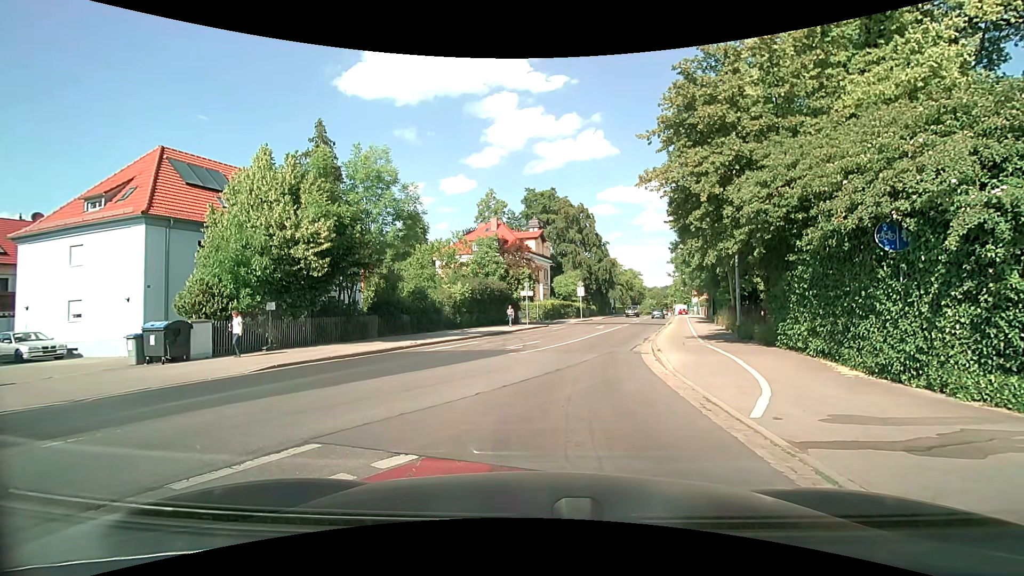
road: secondary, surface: asphalt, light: Day
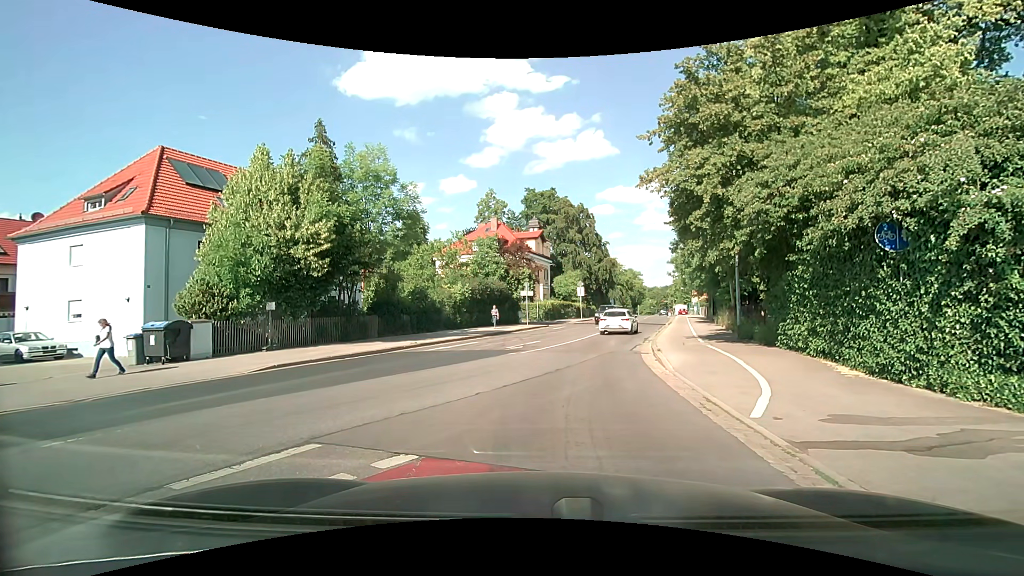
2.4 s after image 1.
(0.0, 0.0) m; 0°
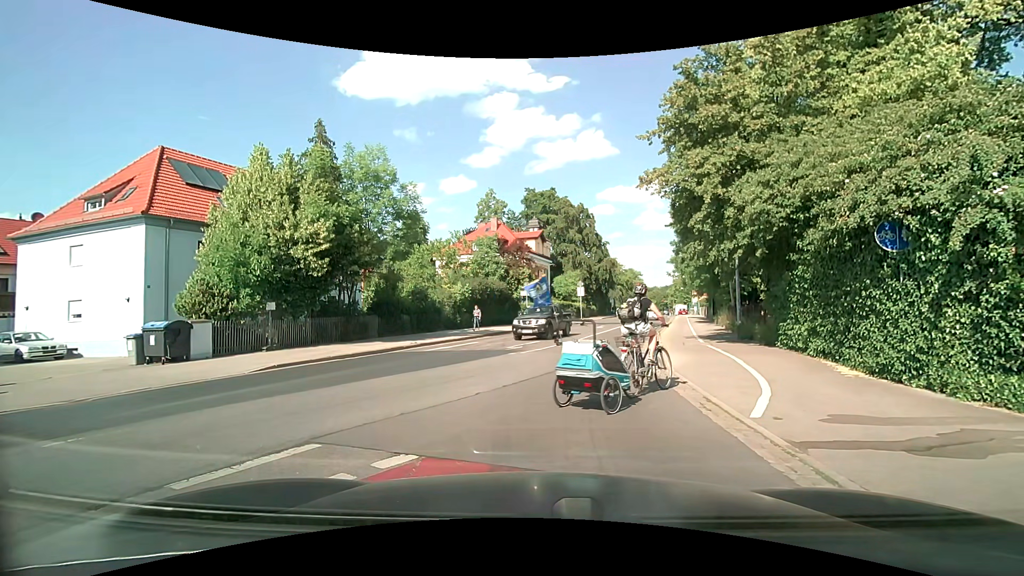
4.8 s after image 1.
(0.0, 0.0) m; 0°
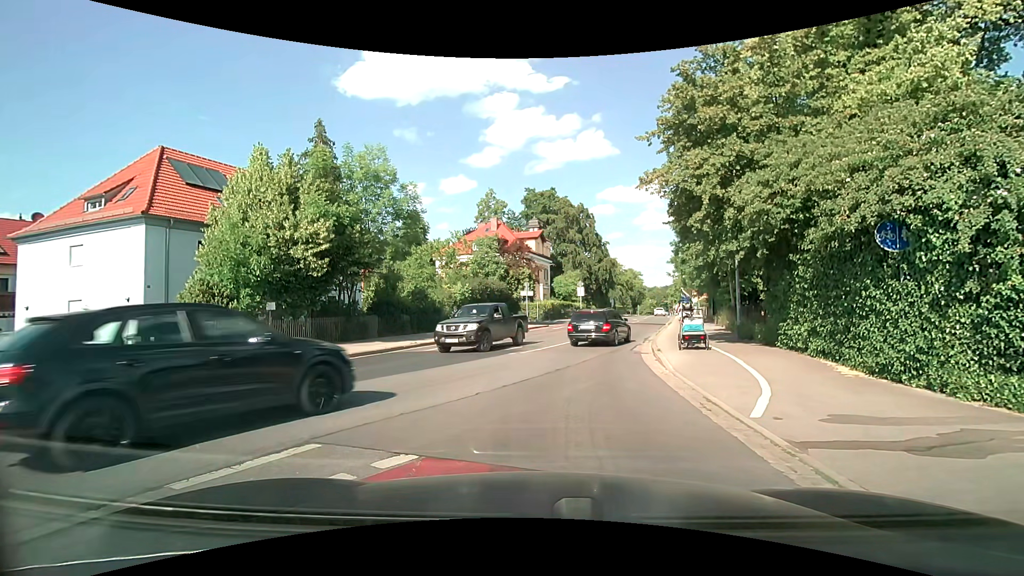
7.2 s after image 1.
(0.0, 0.0) m; 0°
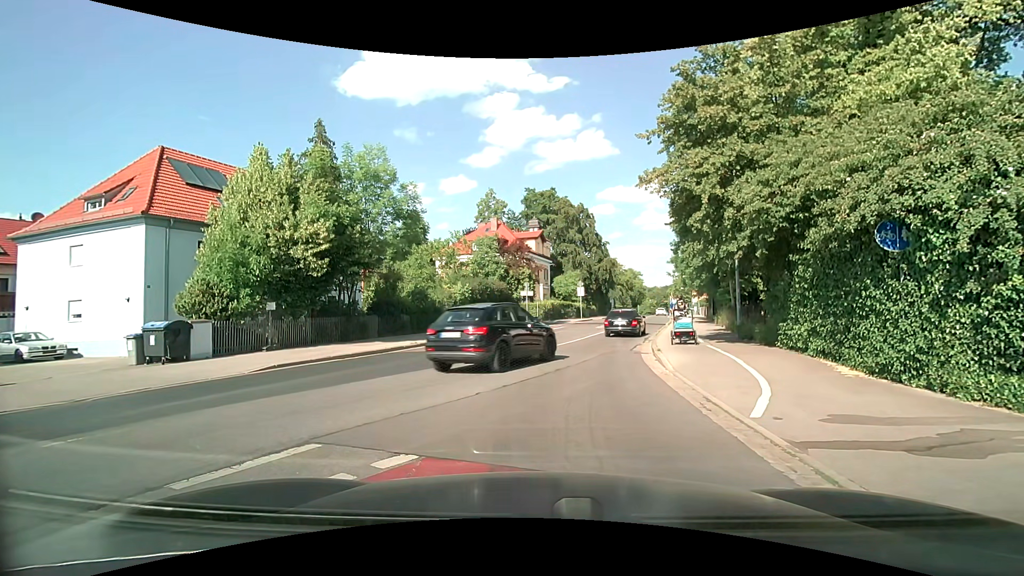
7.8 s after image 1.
(0.0, 0.0) m; 0°
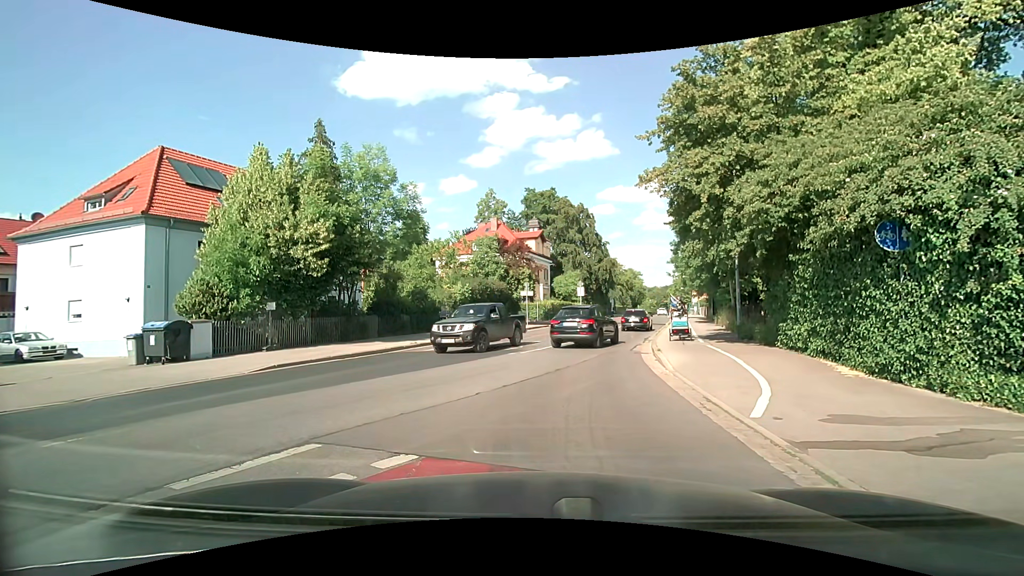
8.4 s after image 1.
(0.0, 0.0) m; 0°
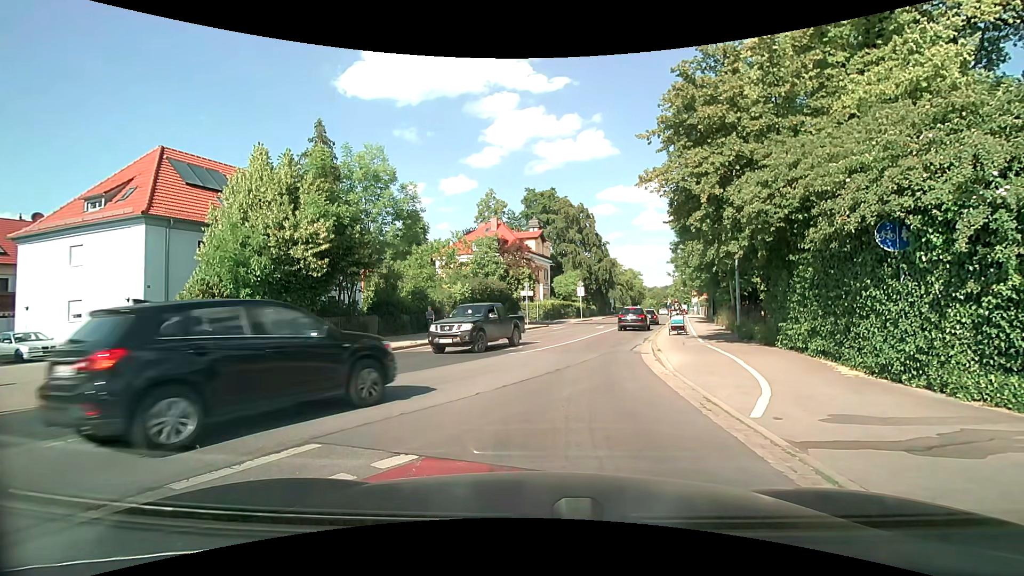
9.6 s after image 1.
(0.0, 0.0) m; 0°
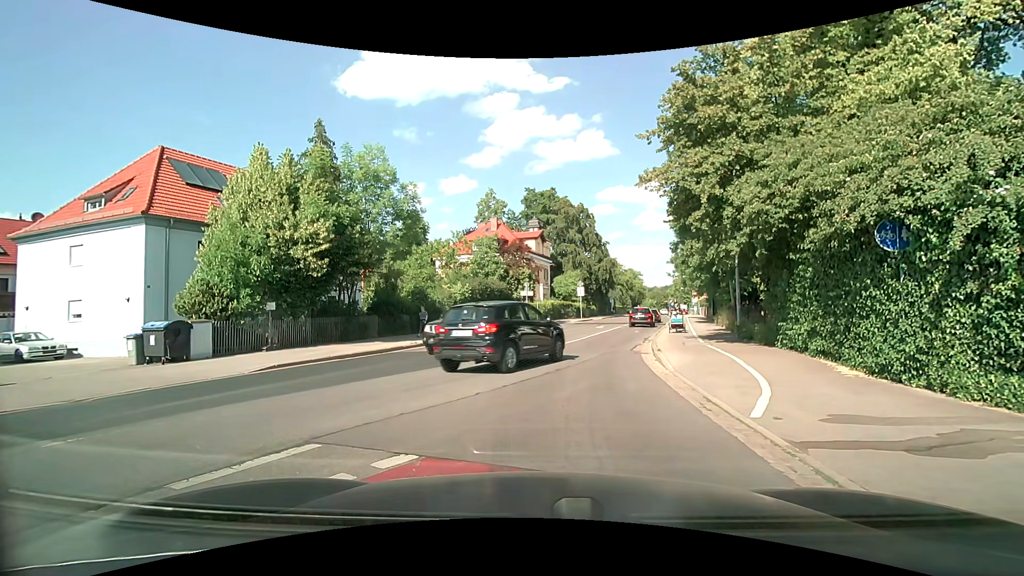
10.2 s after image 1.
(0.0, 0.0) m; 0°
(0, +10) (+2, +20) (+5, +29) (+8, +39) (+10, +49) (+13, +58) (+16, +68) (+19, +77) (+22, +87) (+24, +97) m
